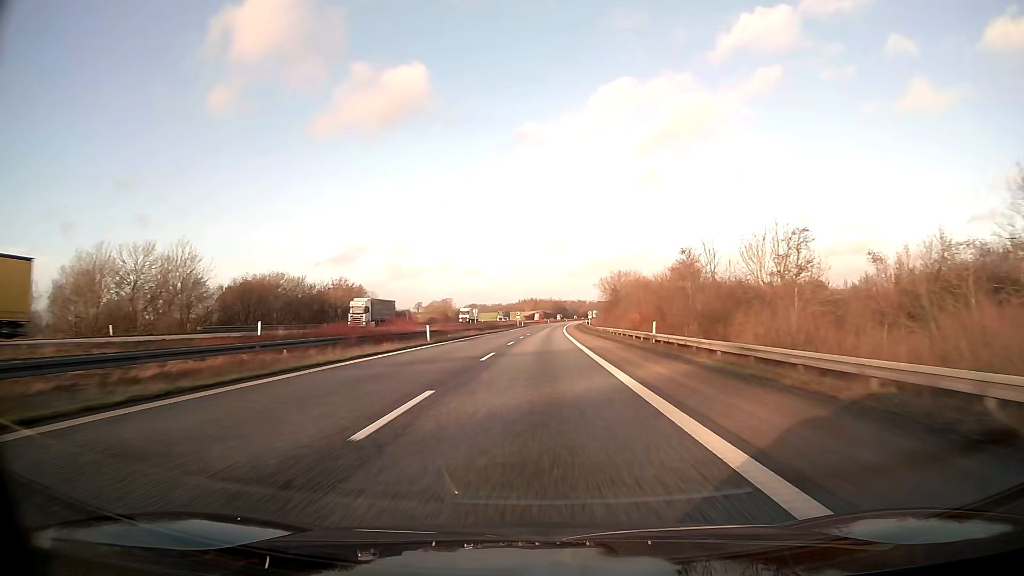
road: motorway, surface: asphalt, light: Day
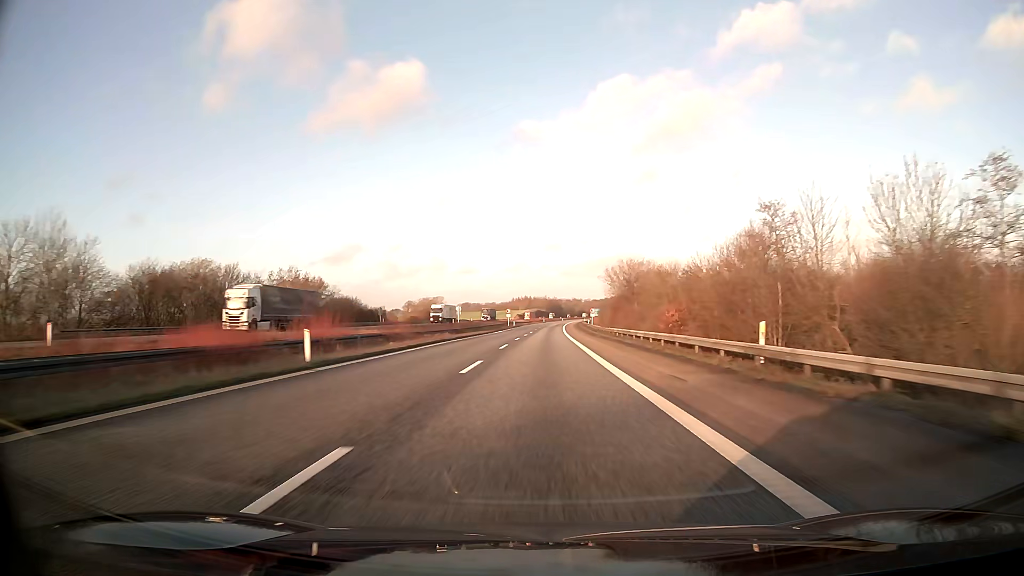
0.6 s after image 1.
(+0.1, +20.6) m; +1°
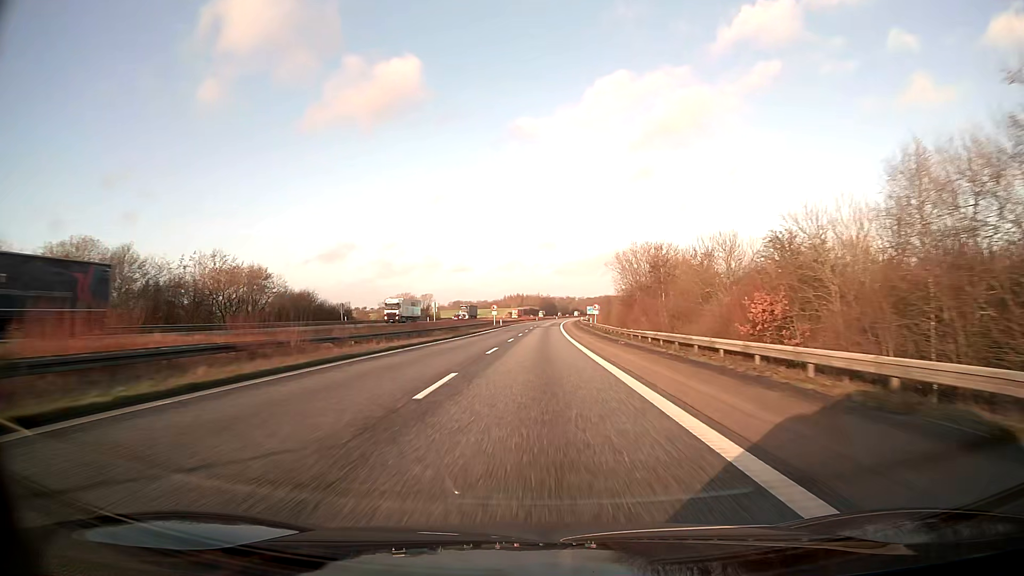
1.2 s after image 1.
(+0.1, +20.6) m; 0°
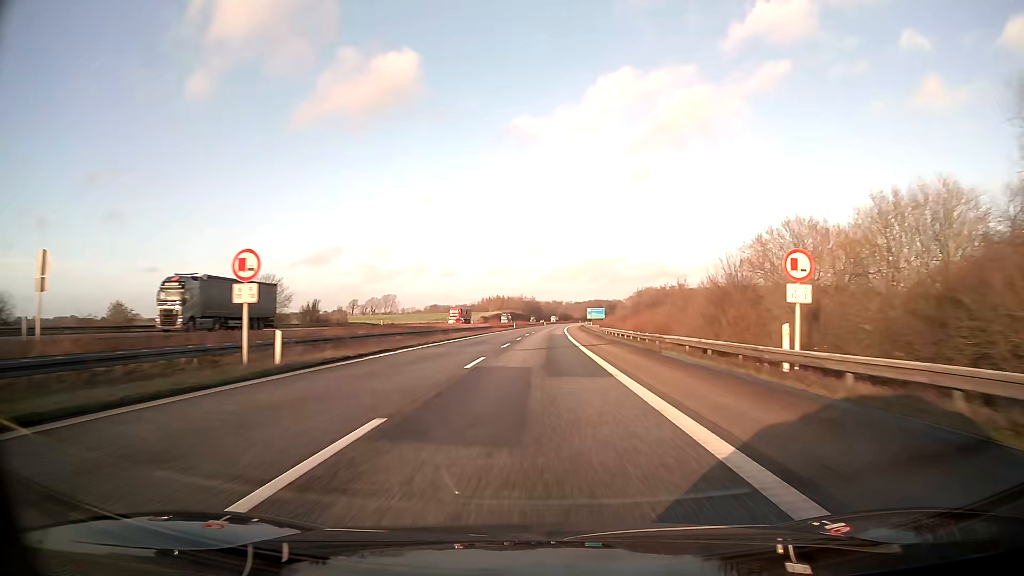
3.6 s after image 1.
(+1.0, +82.5) m; +1°
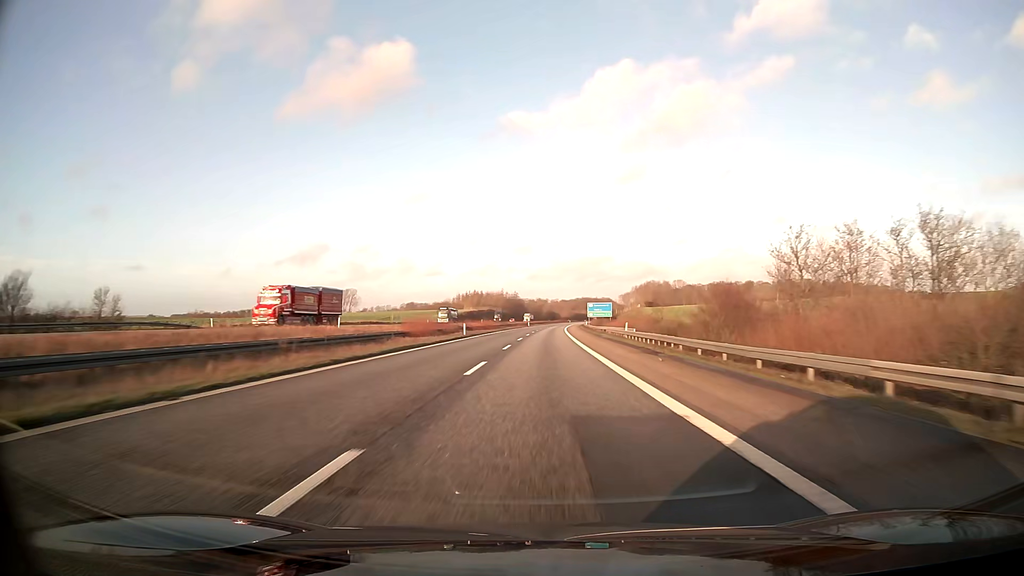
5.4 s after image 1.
(+0.5, +61.9) m; +1°
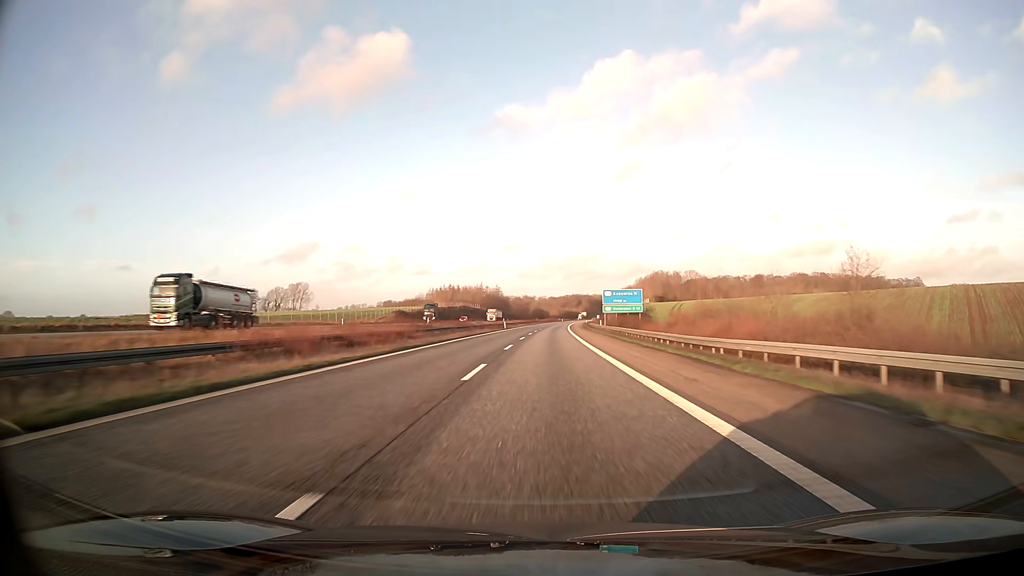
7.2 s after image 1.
(+0.7, +61.8) m; +1°
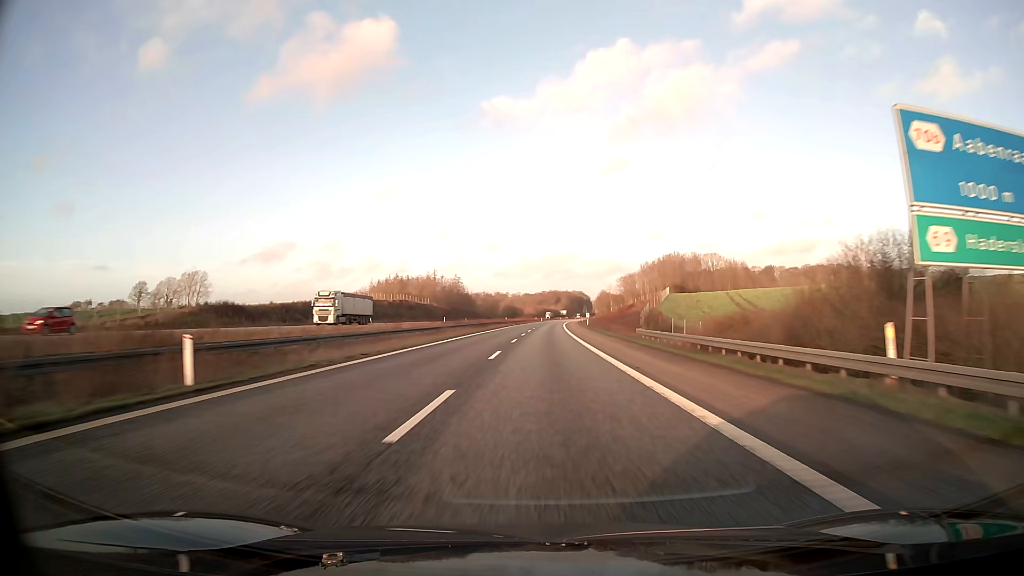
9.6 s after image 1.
(+1.5, +82.4) m; +2°
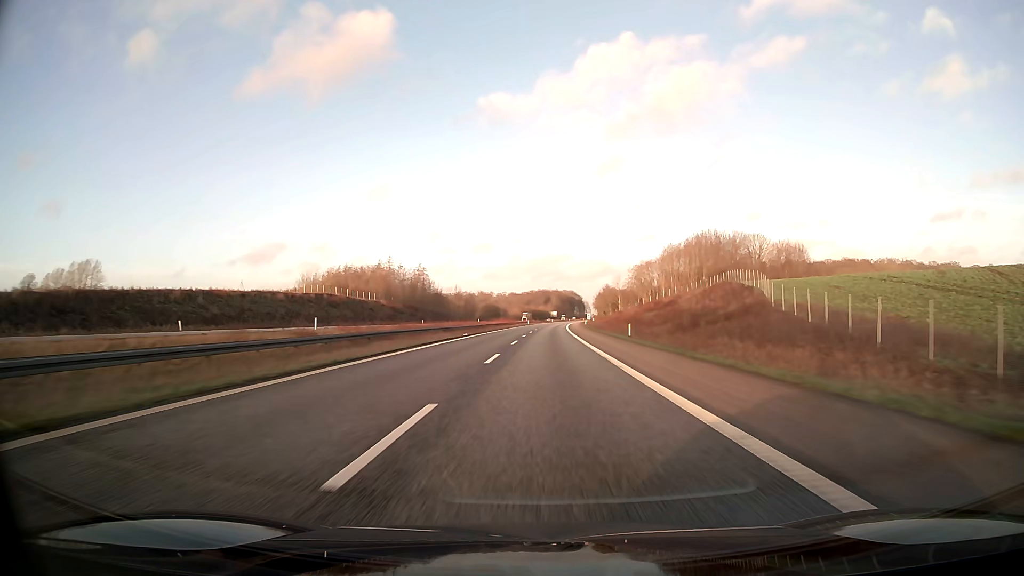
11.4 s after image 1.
(+0.6, +61.8) m; +1°
(0, +10) (0, +20) (0, +30) (0, +40) (0, +50) (+1, +60) (+1, +70) (+1, +80) (+1, +90) (+2, +100) m
